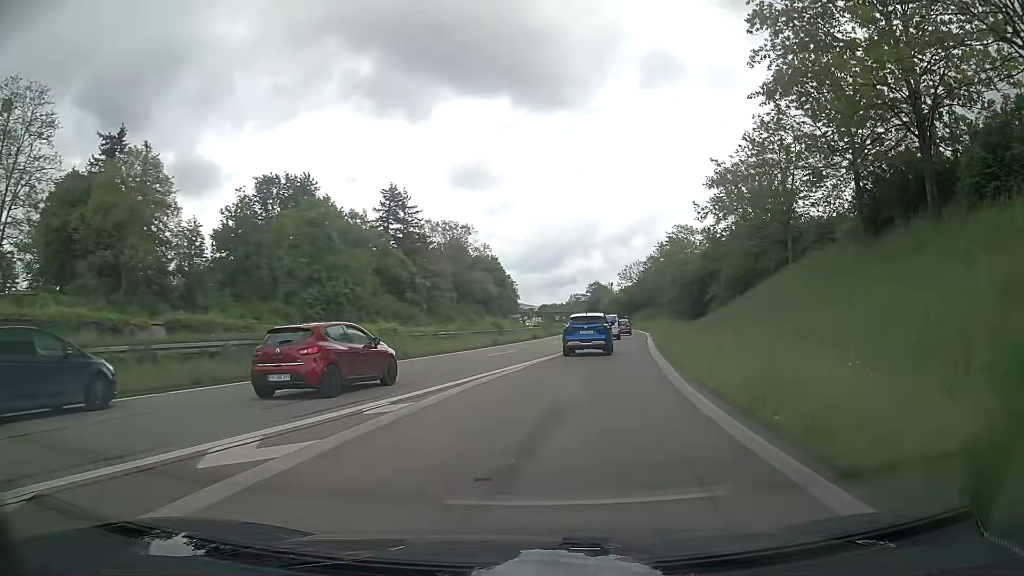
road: trunk_link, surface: asphalt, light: Day
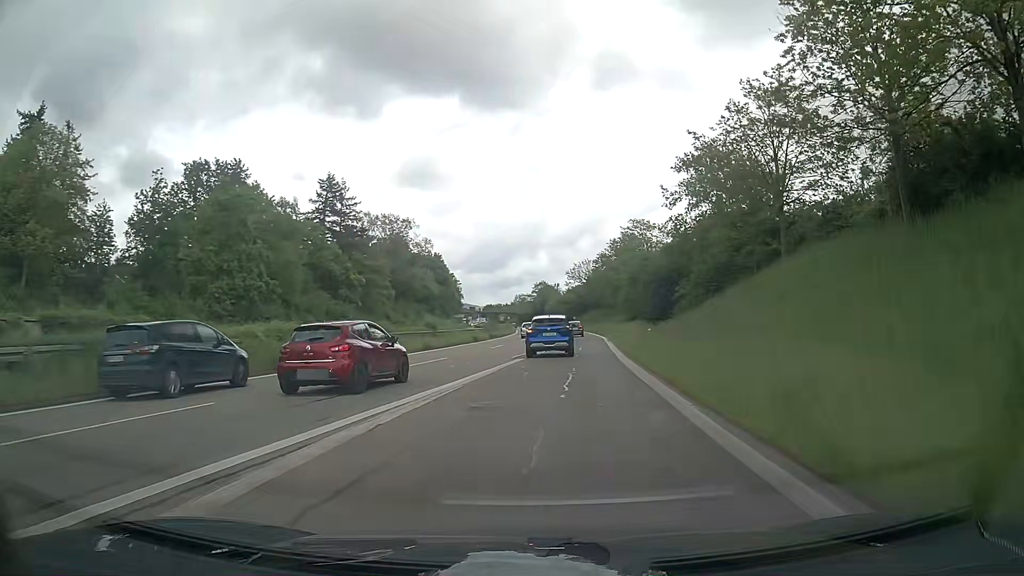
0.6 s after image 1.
(+0.3, +7.5) m; +4°
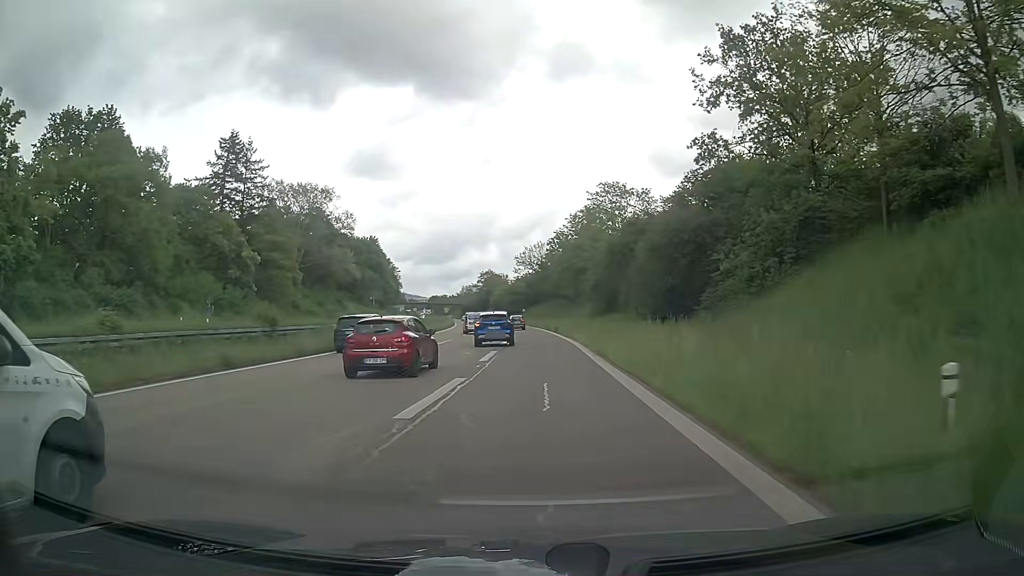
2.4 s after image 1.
(+1.6, +22.1) m; +5°
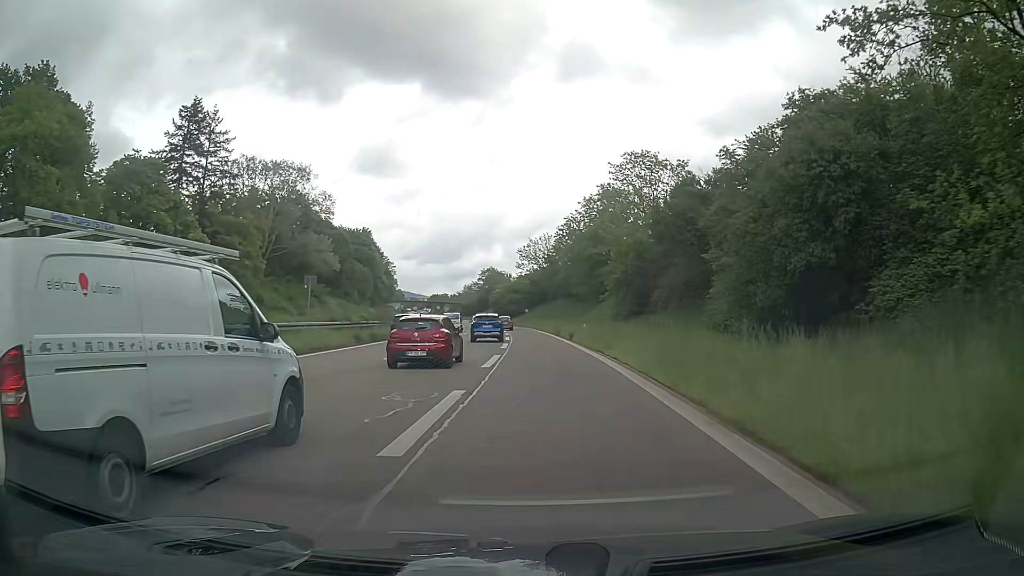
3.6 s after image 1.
(-0.1, +14.5) m; 0°
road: trunk
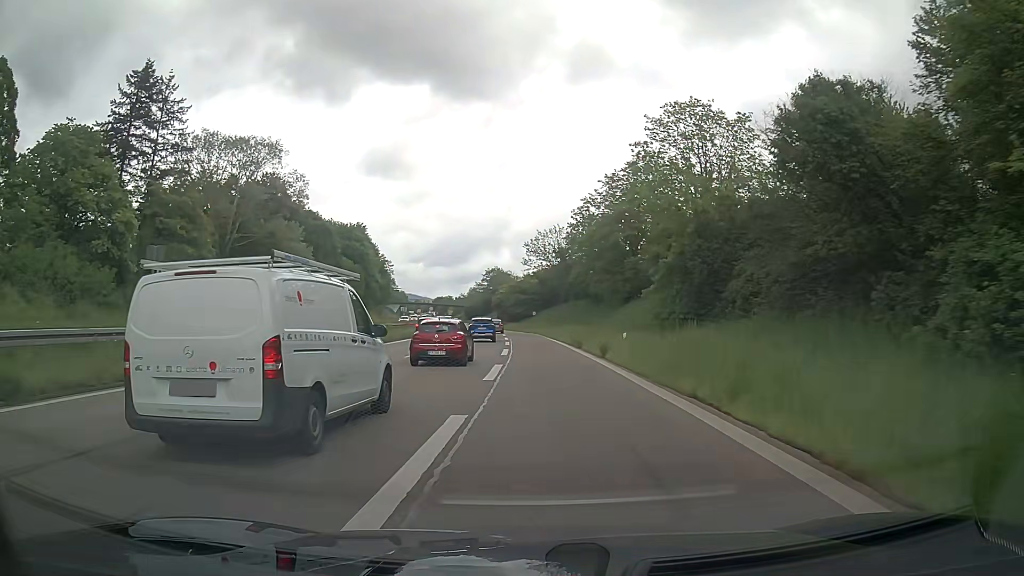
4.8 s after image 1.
(0.0, +14.8) m; 0°
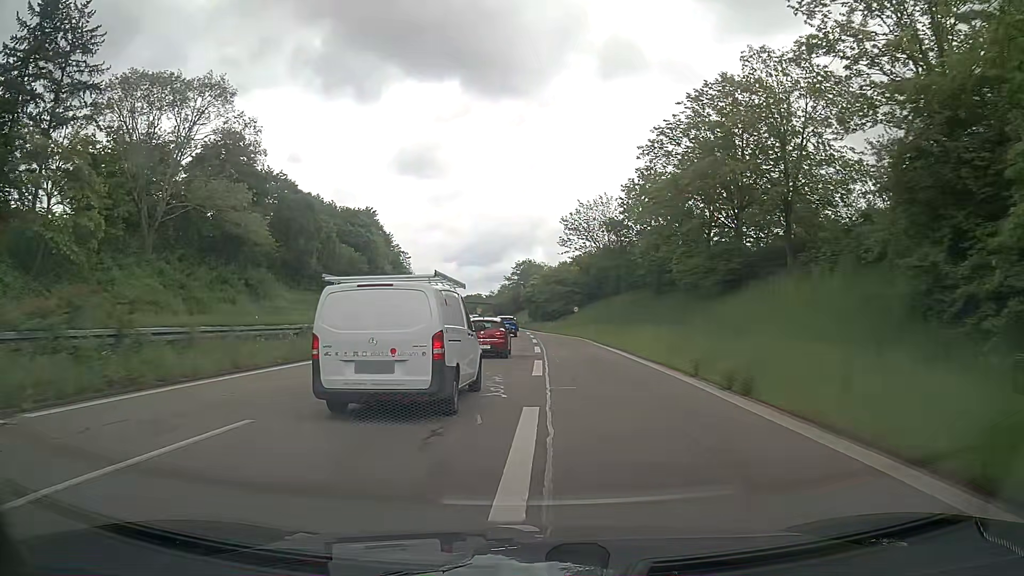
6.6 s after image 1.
(-0.5, +23.3) m; -3°
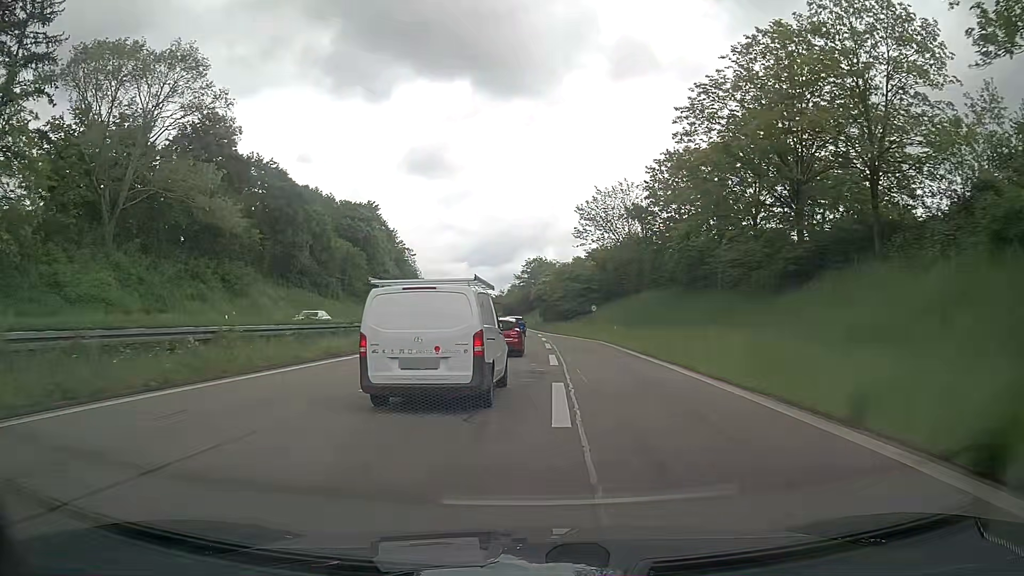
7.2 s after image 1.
(-0.1, +8.0) m; -1°
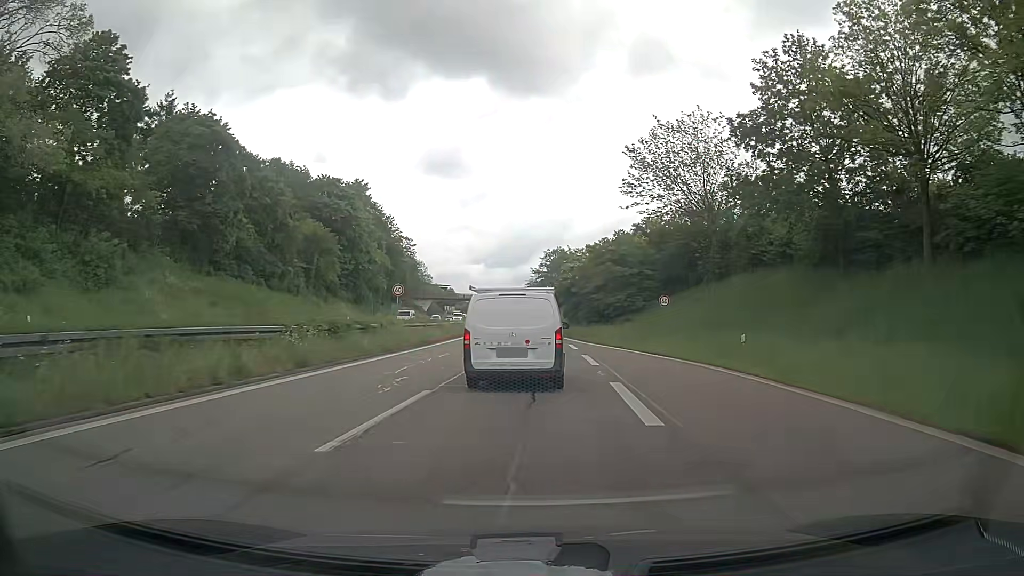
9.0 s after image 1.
(-0.5, +24.0) m; -2°
